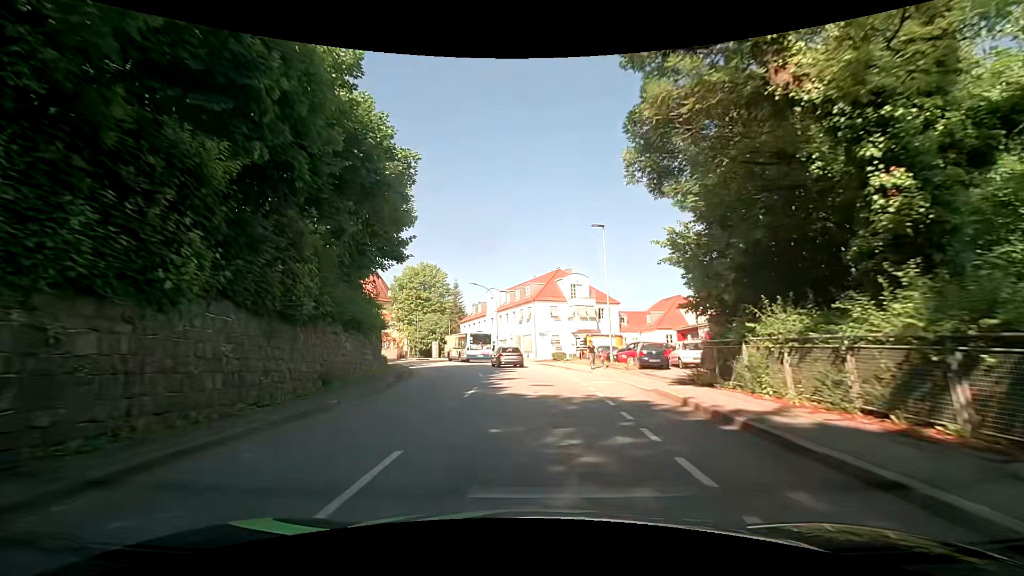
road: tertiary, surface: asphalt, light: Day
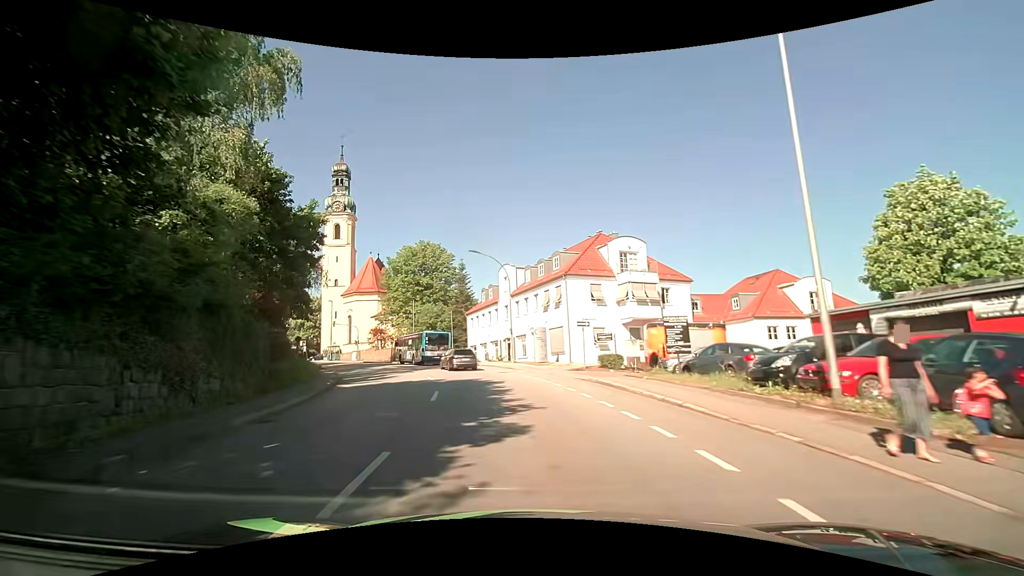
(-0.1, +19.4) m; -2°
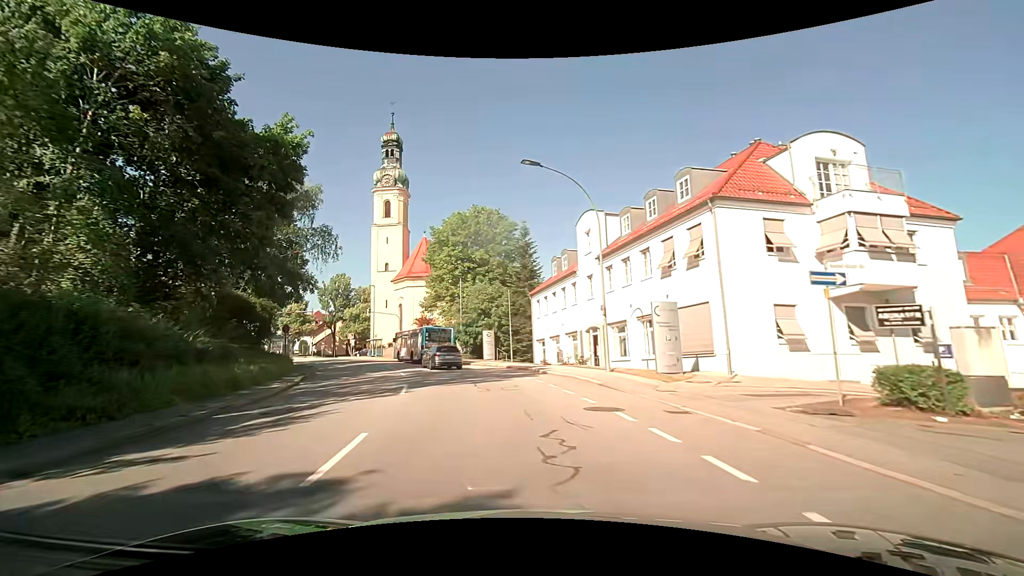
(-1.1, +17.8) m; -8°
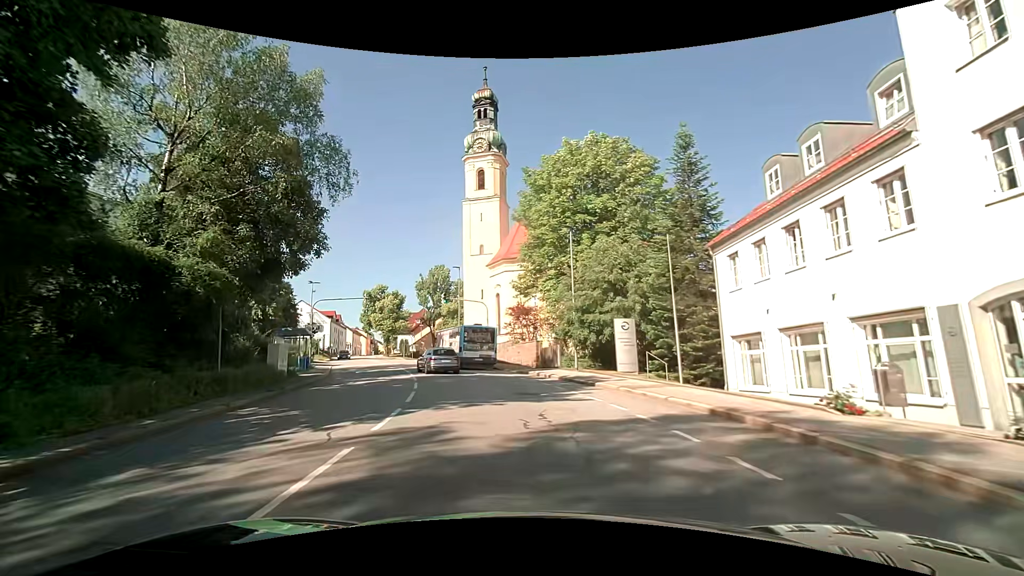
(-2.4, +19.7) m; -13°
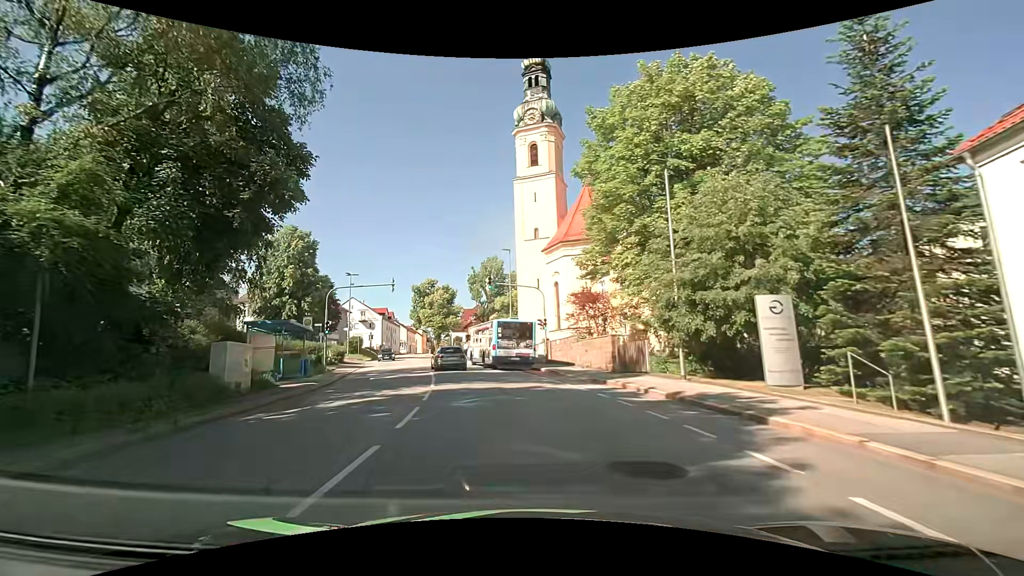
(-0.5, +9.2) m; -6°
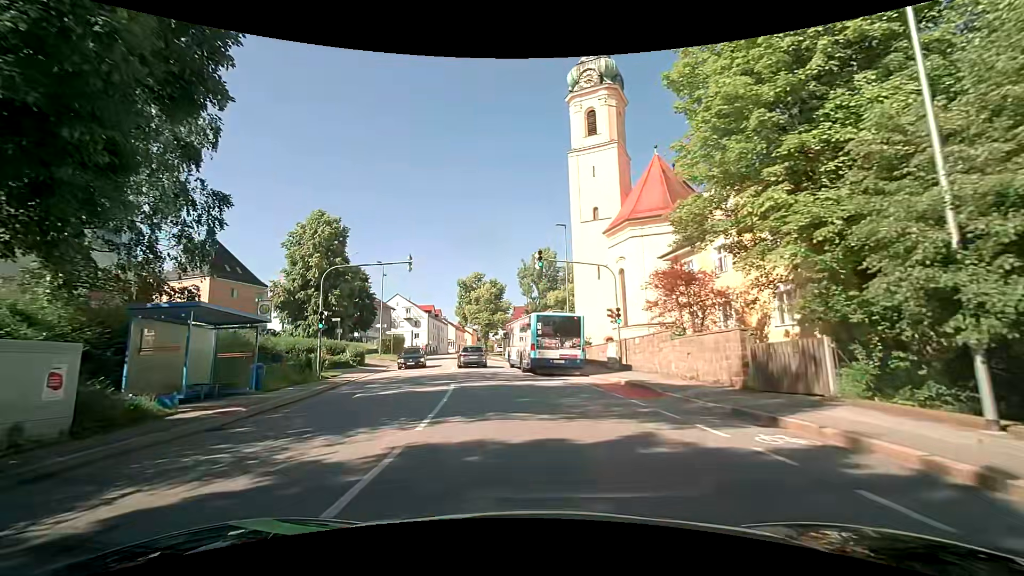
(-0.7, +9.3) m; -7°
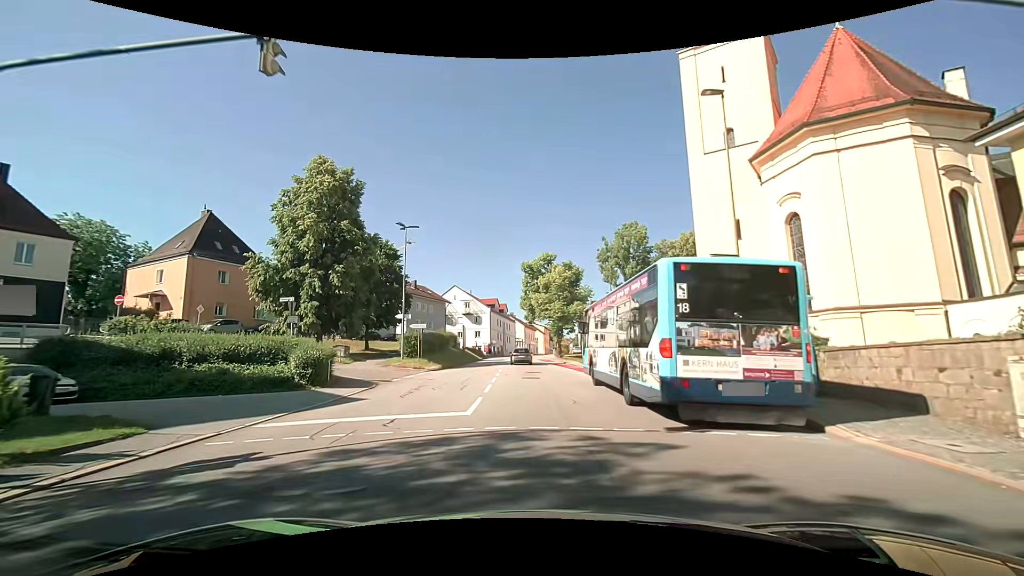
(-1.5, +19.1) m; -9°
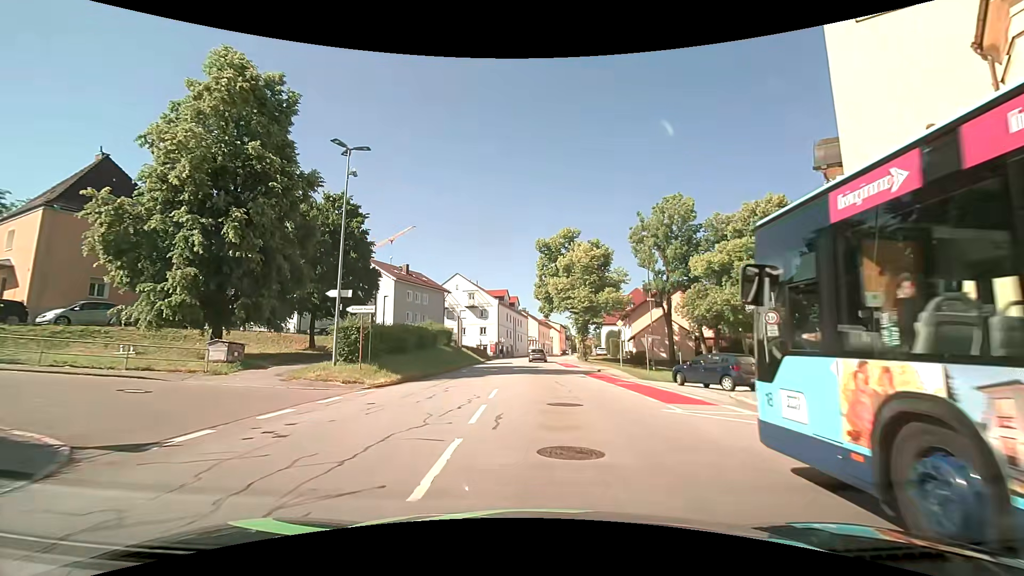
(-0.3, +15.2) m; -1°
(0, +10) (0, +20) (0, +30) (+1, +40) (+1, +50) (+1, +60) (+2, +70) (+3, +80) (+4, +90) (+6, +100) m
